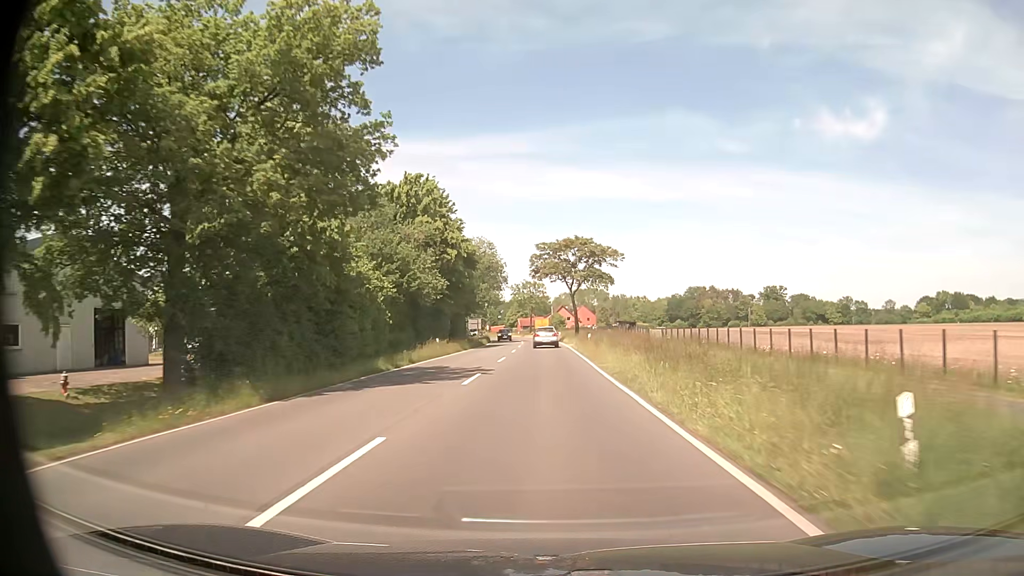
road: tertiary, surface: asphalt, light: Day
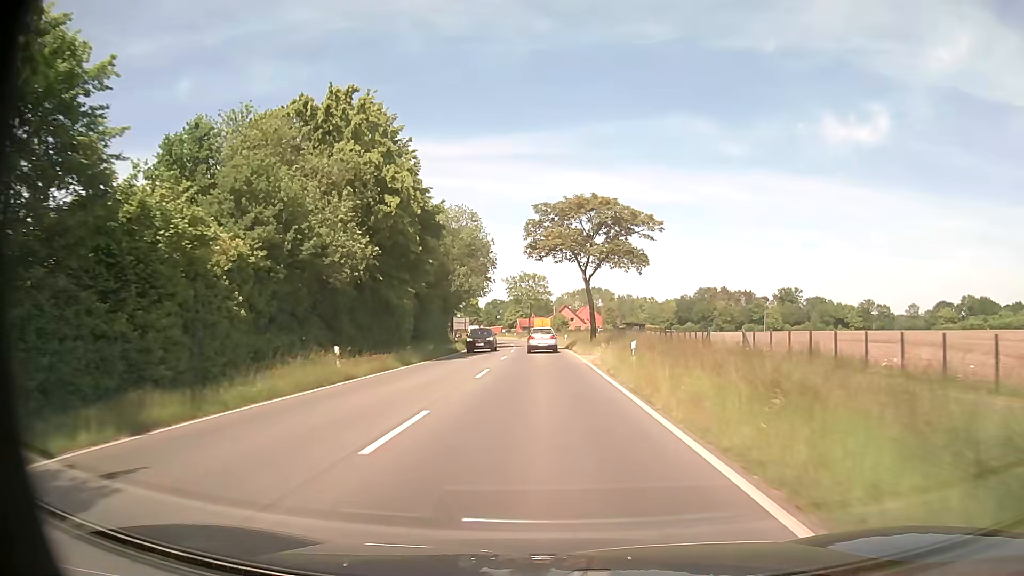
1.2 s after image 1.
(0.0, +20.8) m; 0°
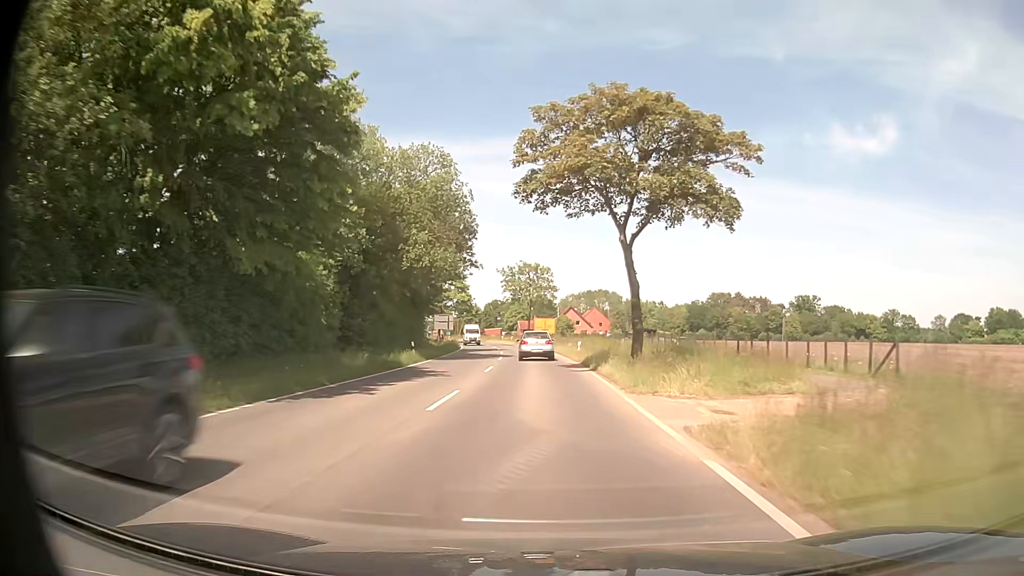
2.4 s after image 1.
(0.0, +19.9) m; 0°
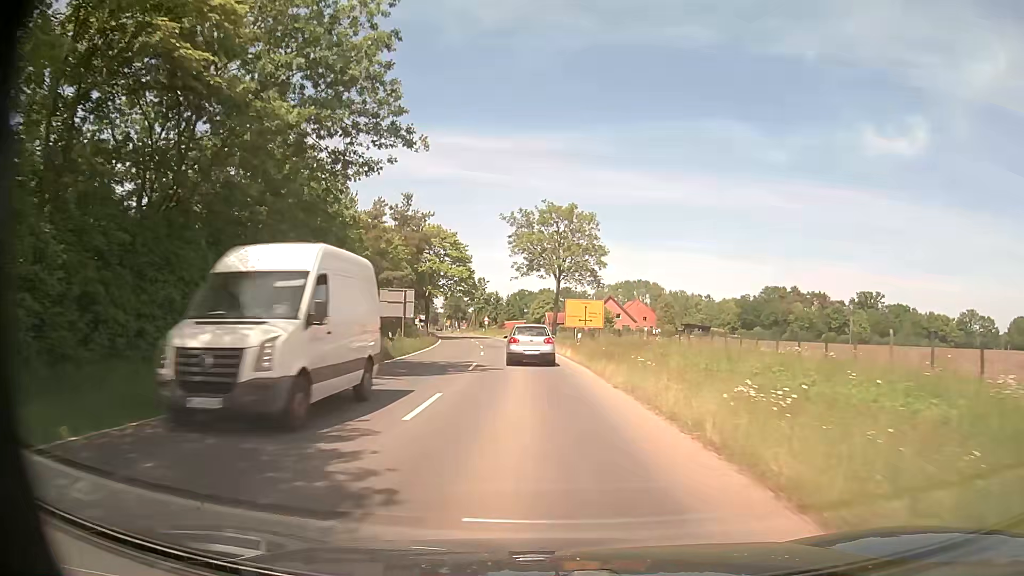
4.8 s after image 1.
(-0.6, +37.6) m; -2°
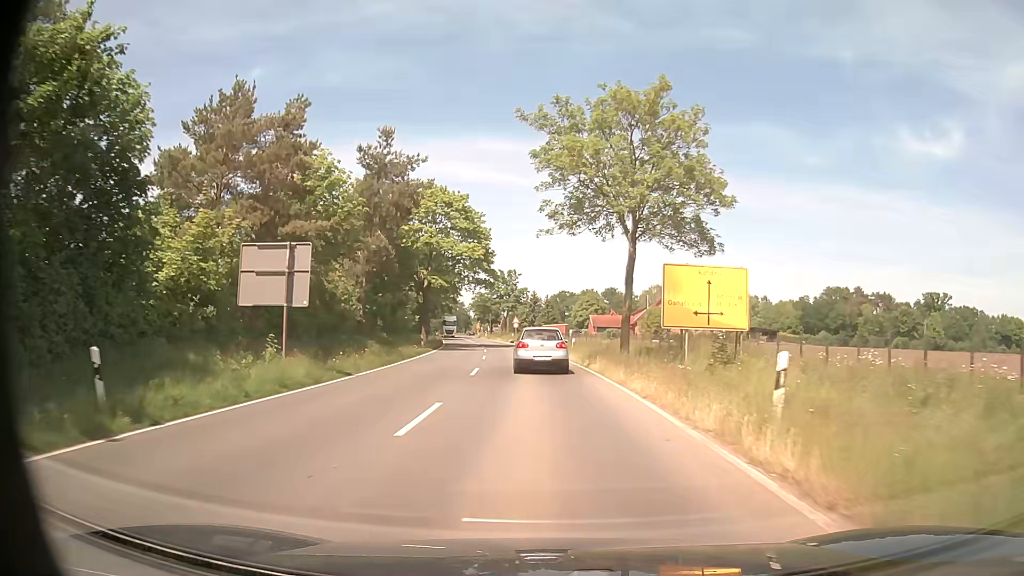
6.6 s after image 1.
(-0.8, +25.1) m; -4°
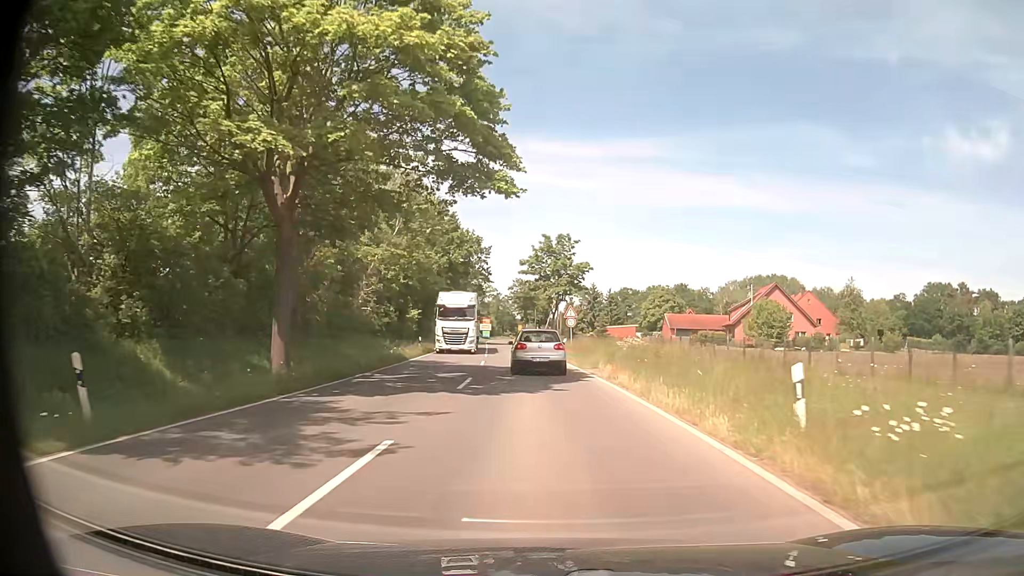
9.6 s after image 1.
(-1.7, +40.7) m; -5°
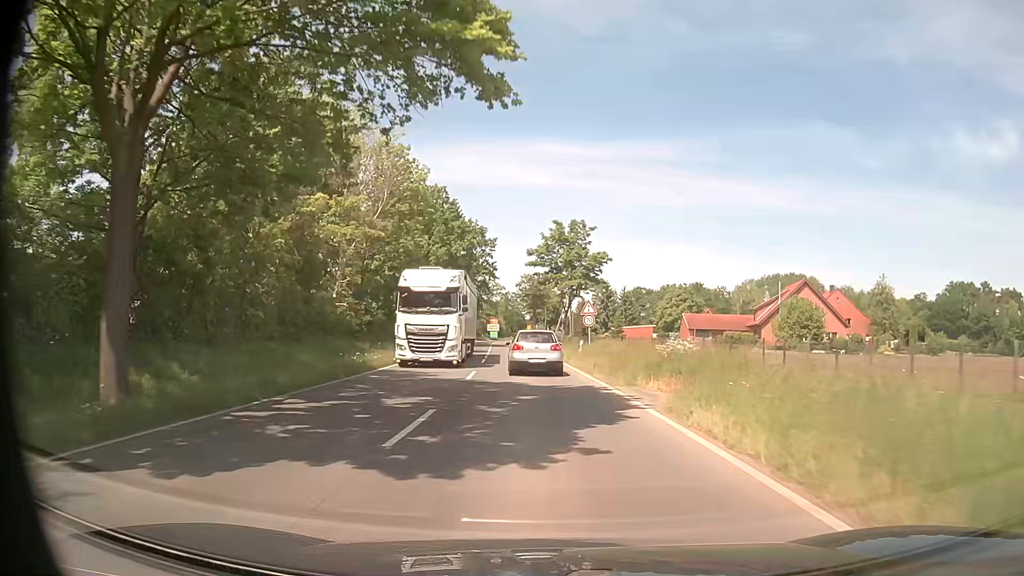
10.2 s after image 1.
(0.0, +8.4) m; -1°
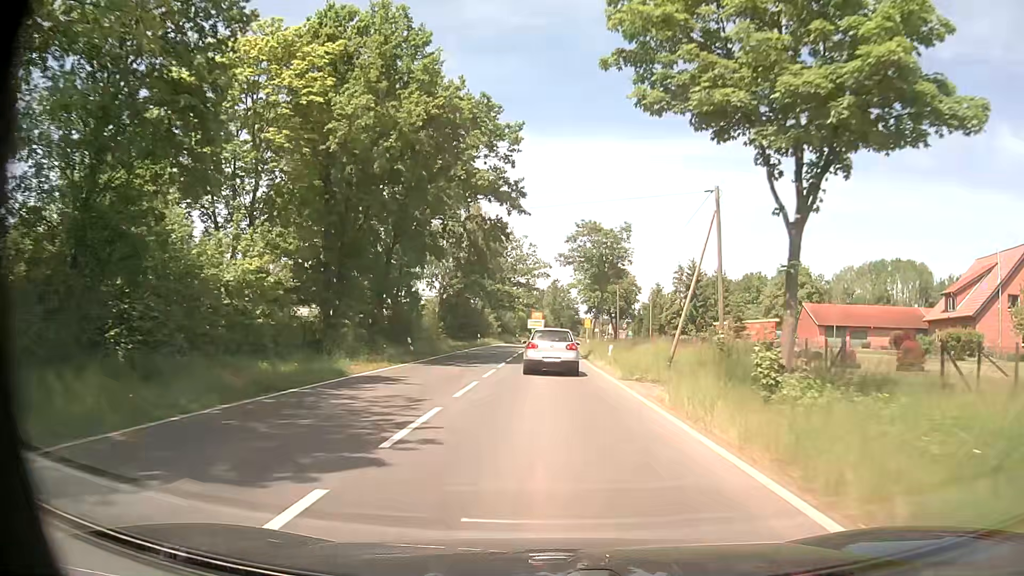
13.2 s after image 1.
(-1.7, +42.8) m; -4°
(0, +10) (0, +20) (0, +30) (0, +40) (0, +50) (+1, +60) (+1, +70) (+2, +80) (+4, +90) (+5, +100) m
